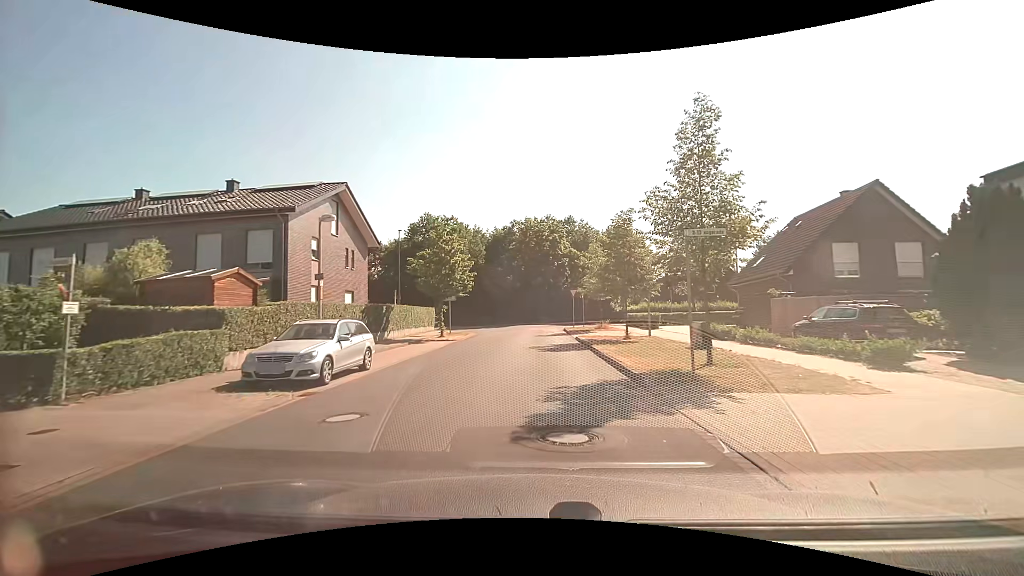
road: residential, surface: paved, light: Day
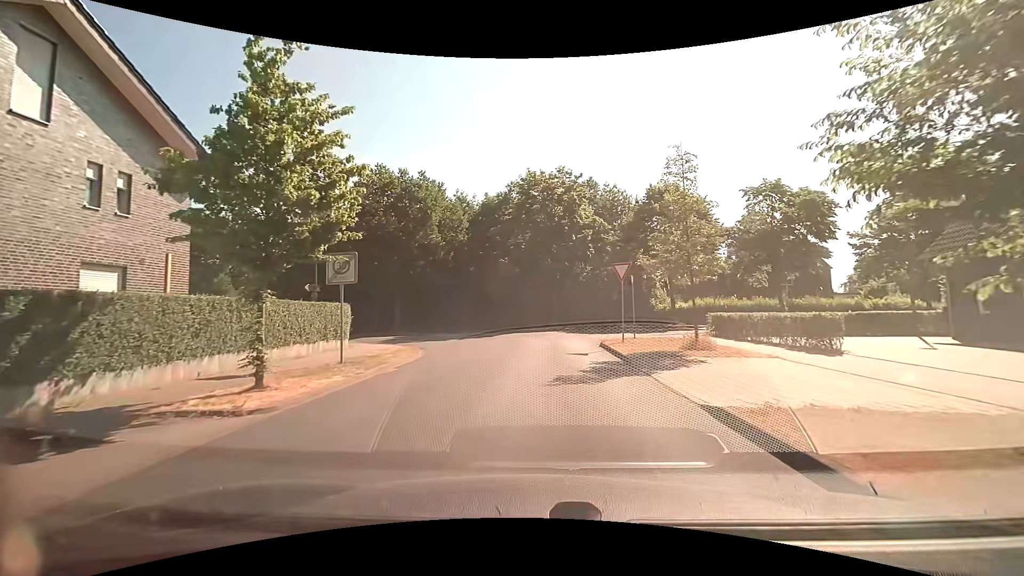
(-0.1, +20.0) m; 0°
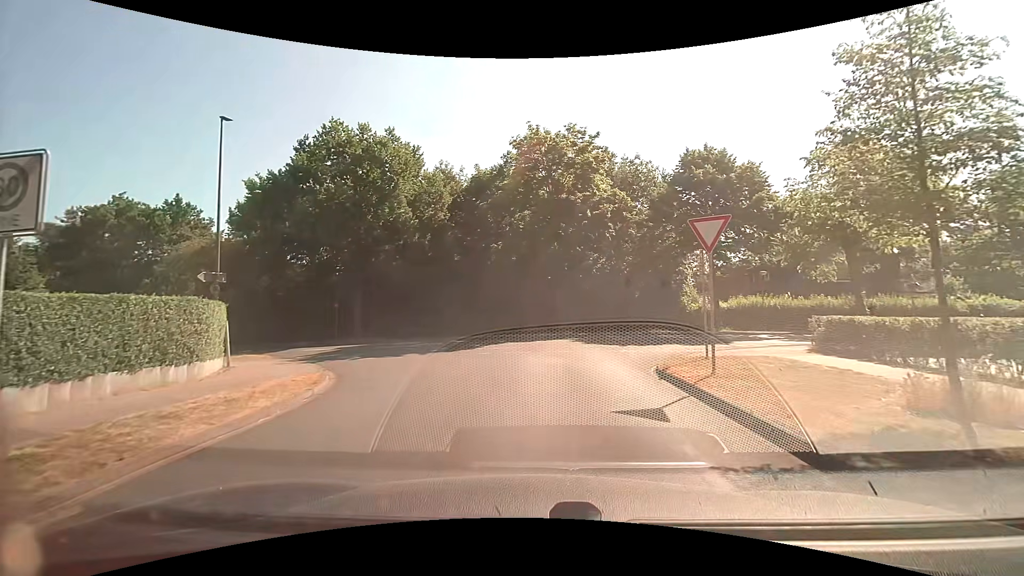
(-0.1, +9.4) m; -1°
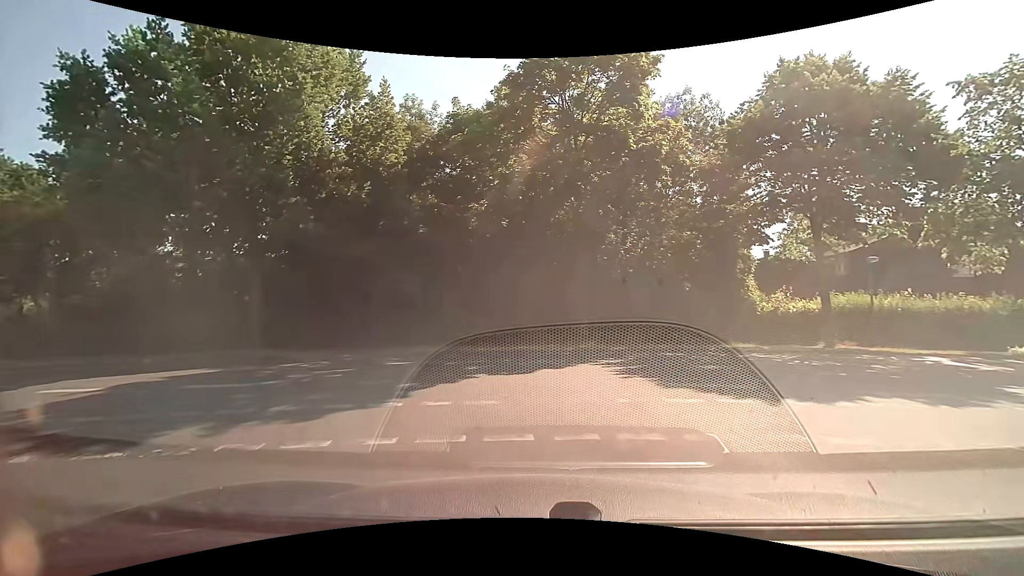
(-0.2, +11.6) m; 0°
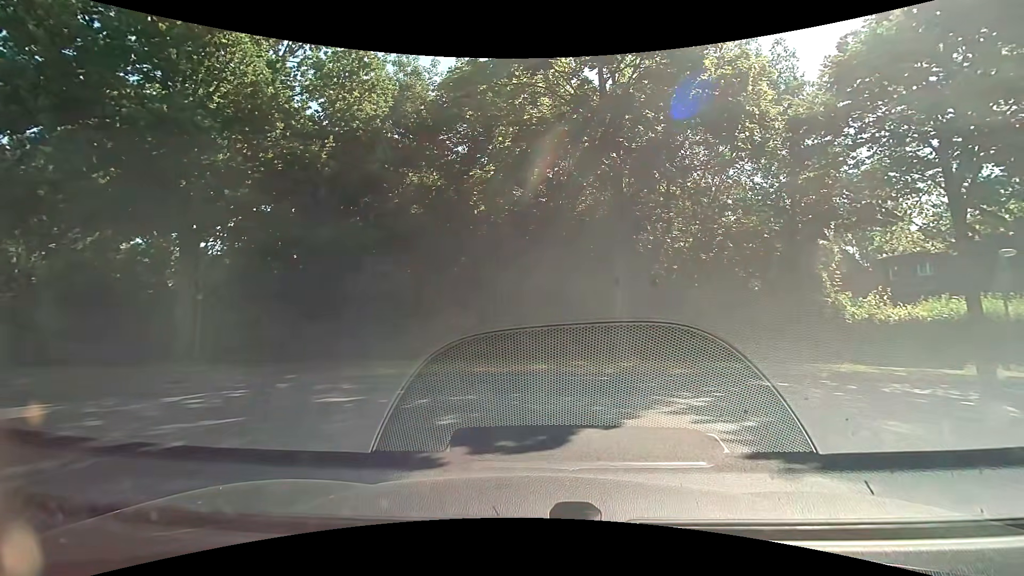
(0.0, +5.3) m; -2°
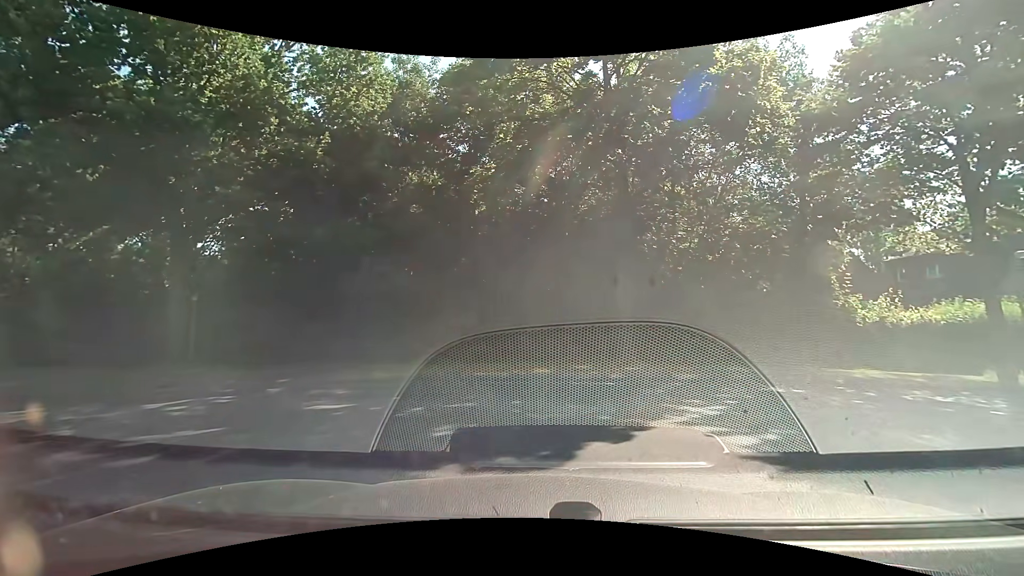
(0.0, +0.5) m; 0°
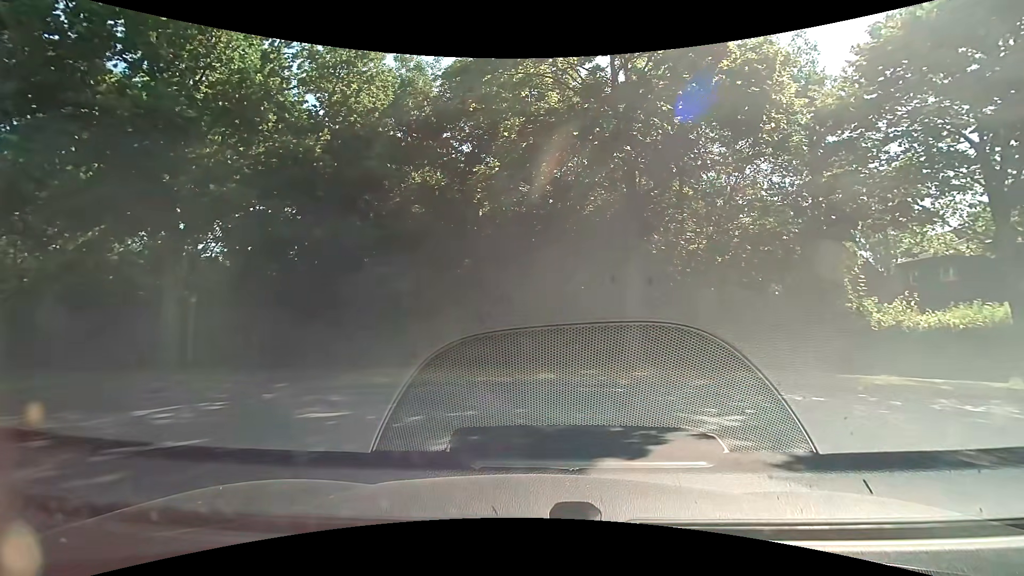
(0.0, +0.5) m; 0°
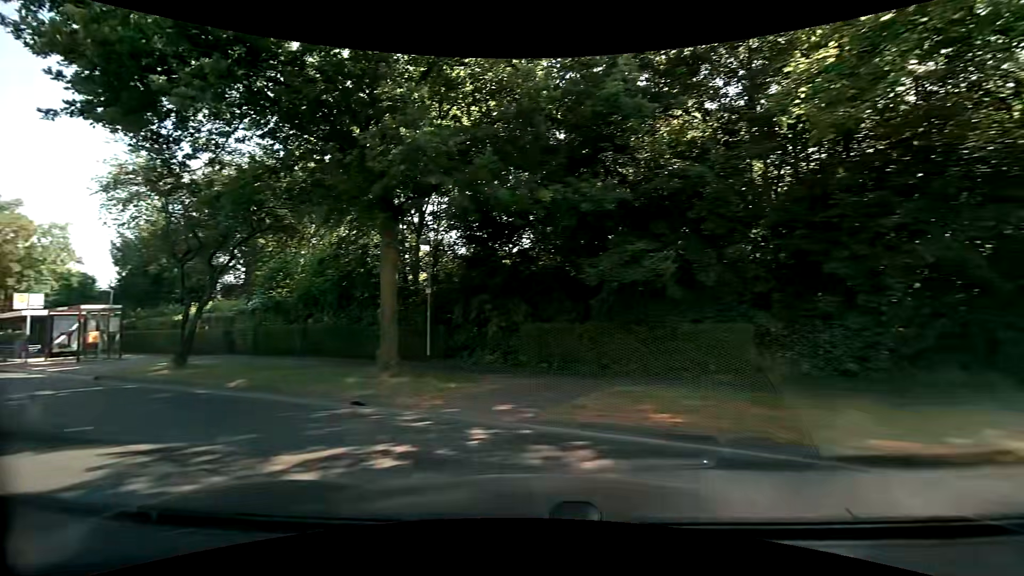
(-0.9, +5.1) m; -24°
(-5, +8) (-13, +14) (-22, +19) (-31, +24) (-39, +28) (-48, +33) (-57, +38) (-66, +43) (-74, +48) (-83, +53) m
